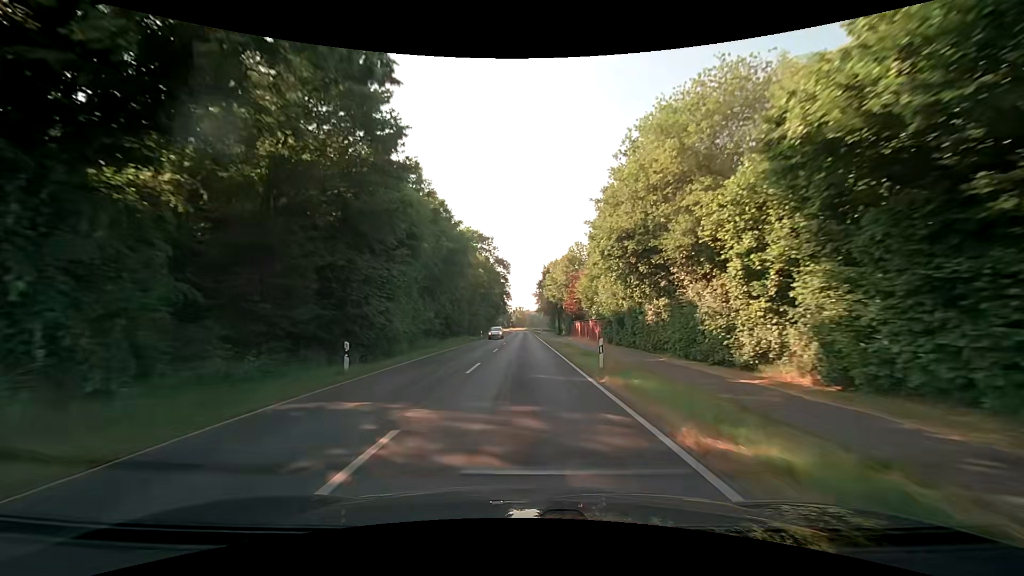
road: secondary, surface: asphalt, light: Day
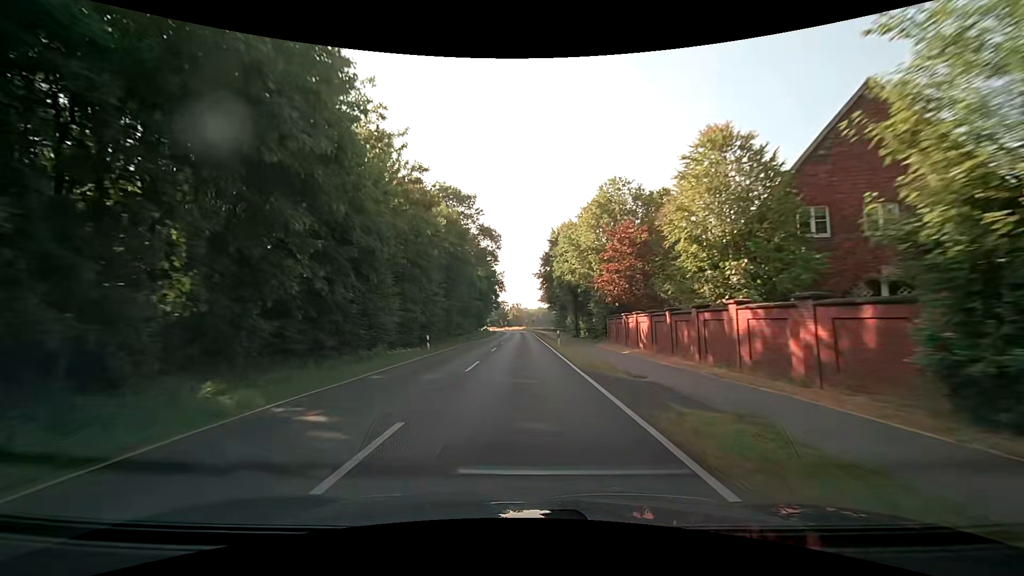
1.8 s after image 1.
(+0.3, +35.9) m; 0°
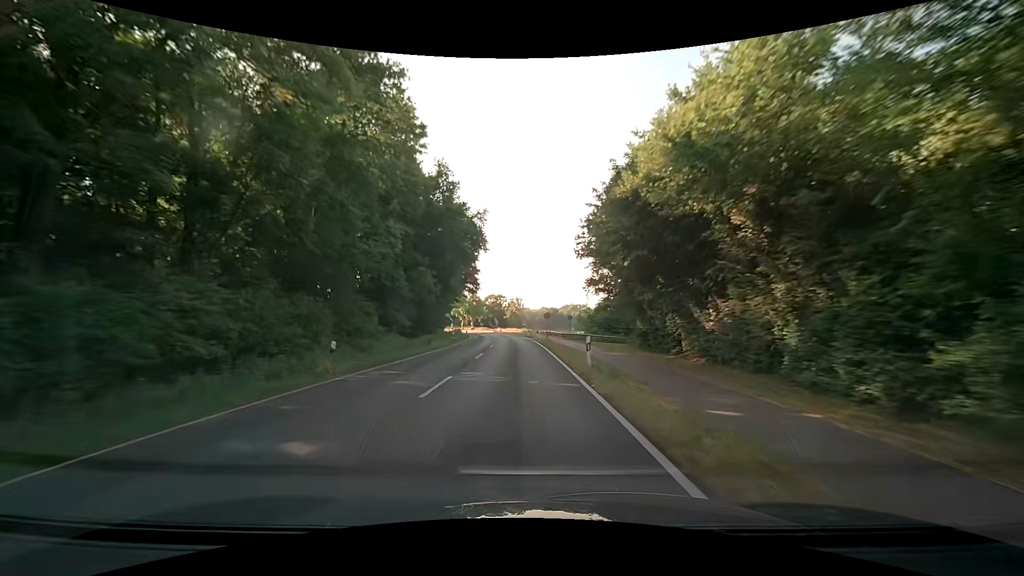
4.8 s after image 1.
(+0.4, +65.4) m; 0°
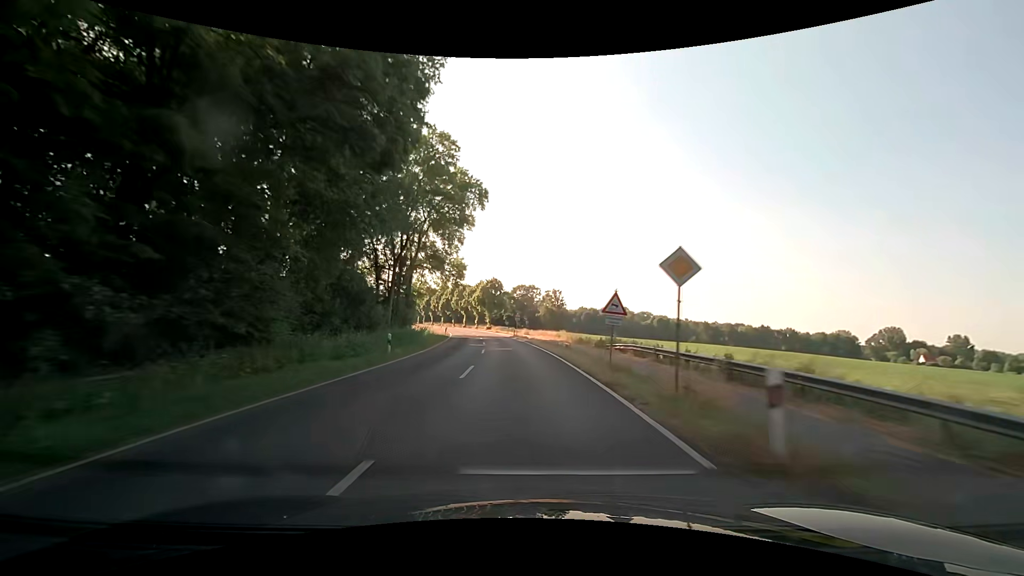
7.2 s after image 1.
(-1.9, +57.0) m; -4°
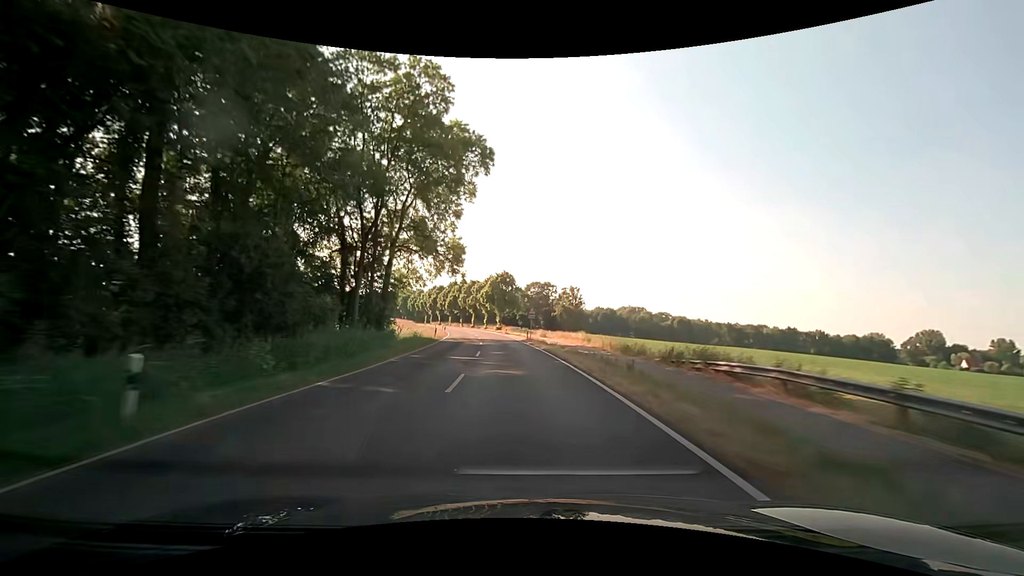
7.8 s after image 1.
(-0.2, +14.9) m; -2°
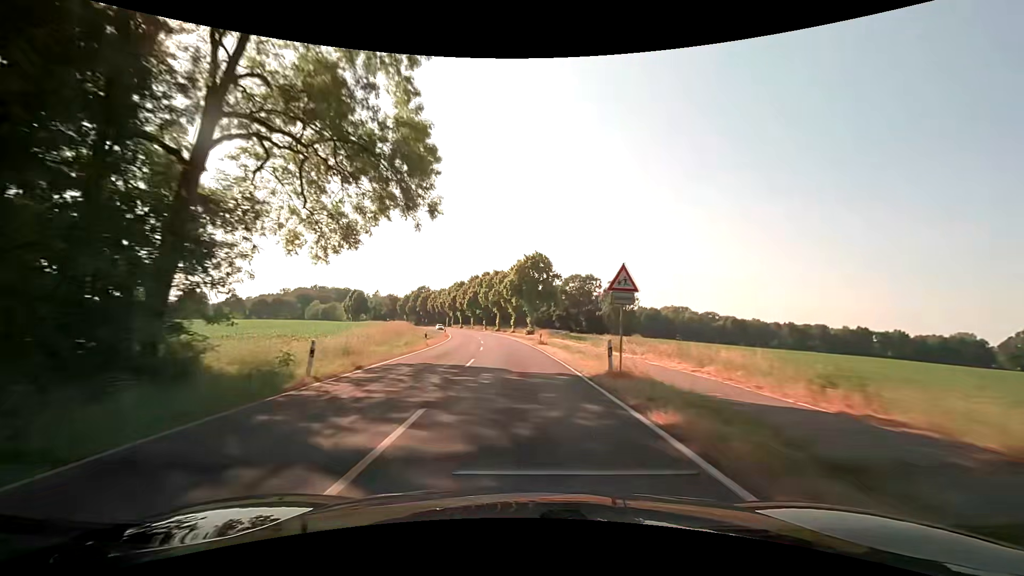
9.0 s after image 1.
(-1.0, +30.2) m; -3°
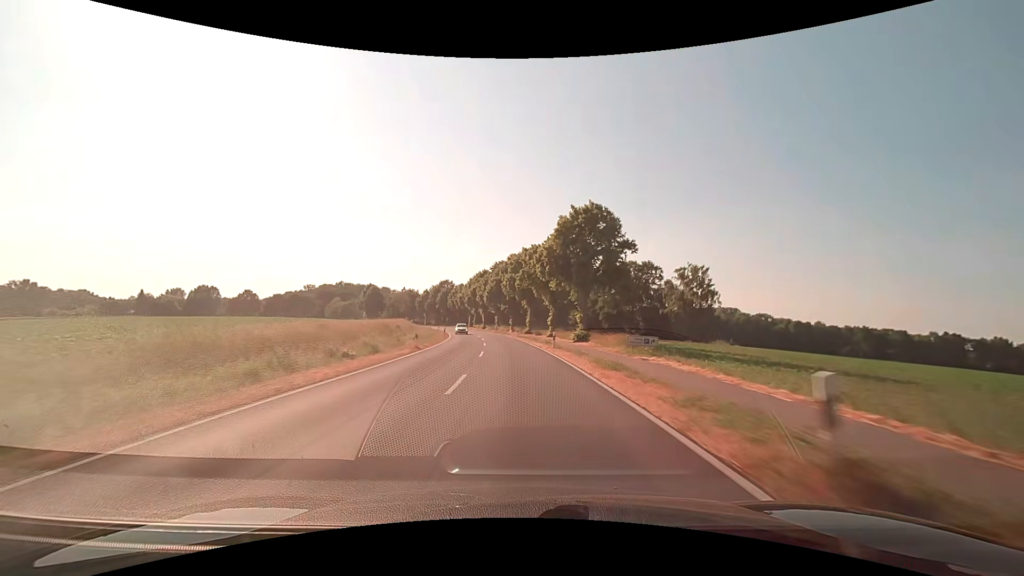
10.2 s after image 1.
(-1.4, +30.5) m; -4°
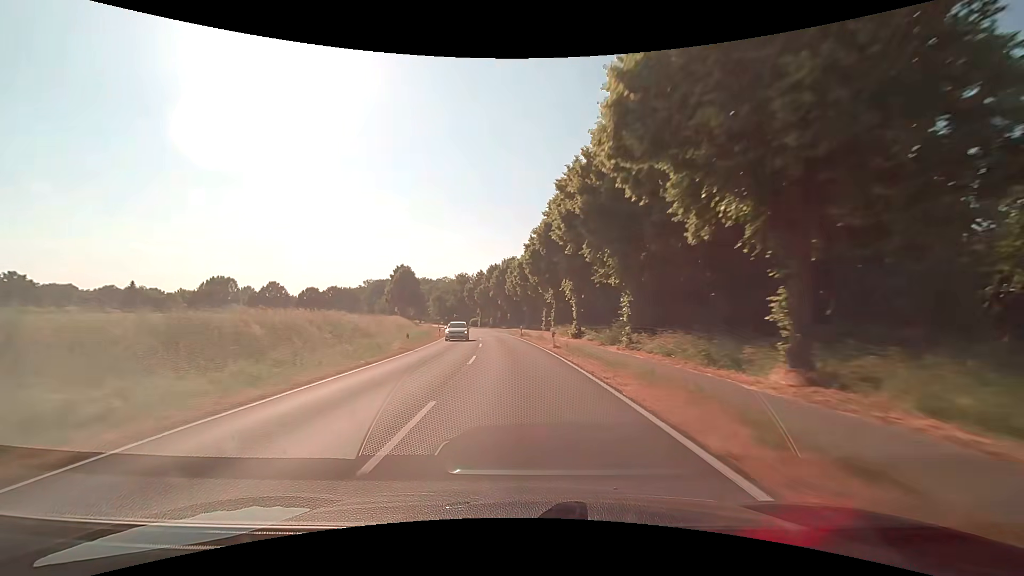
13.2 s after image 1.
(-6.7, +77.2) m; -10°
(0, +10) (-1, +20) (-1, +30) (-2, +40) (-3, +50) (-4, +60) (-6, +70) (-7, +80) (-9, +89) (-11, +99) m
